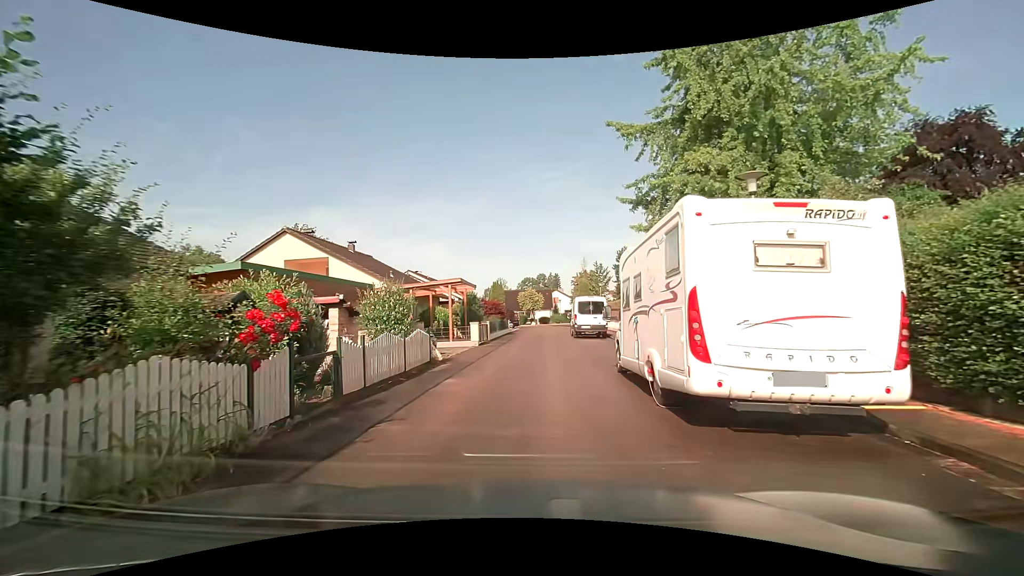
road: residential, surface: asphalt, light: Day
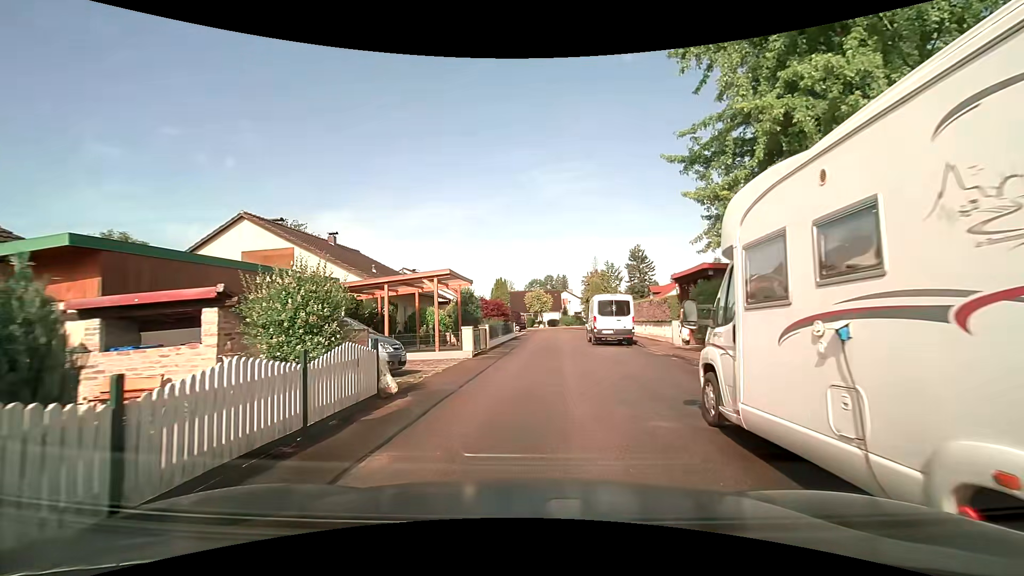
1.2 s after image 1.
(-0.1, +5.5) m; -2°
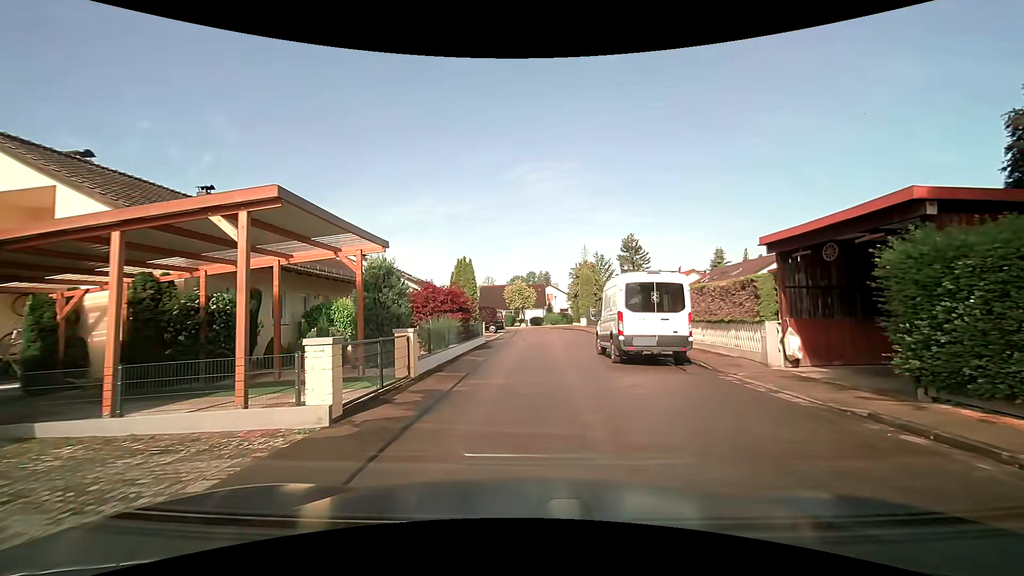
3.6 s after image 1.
(+0.2, +11.4) m; +2°
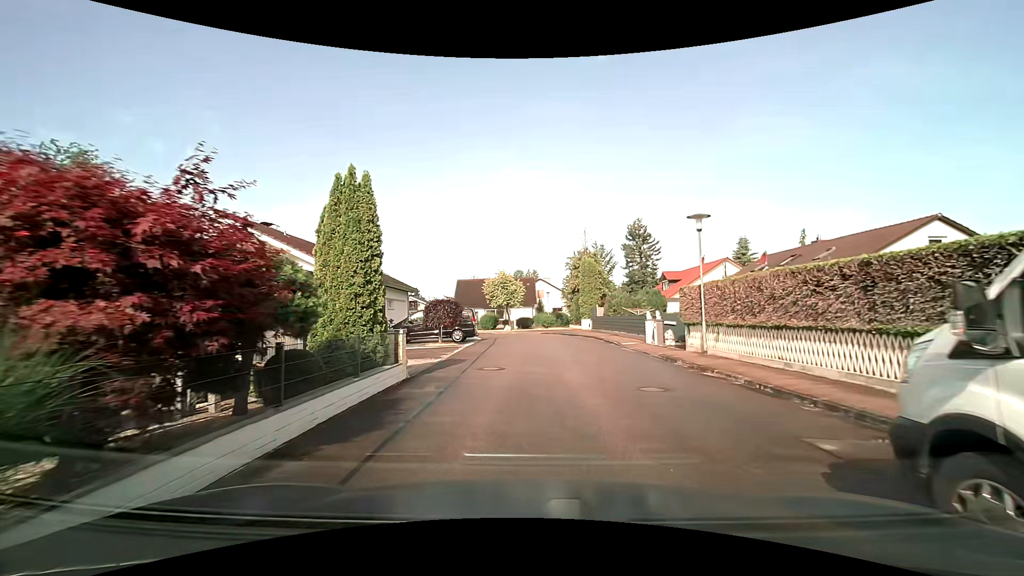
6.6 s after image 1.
(+0.1, +15.2) m; +2°
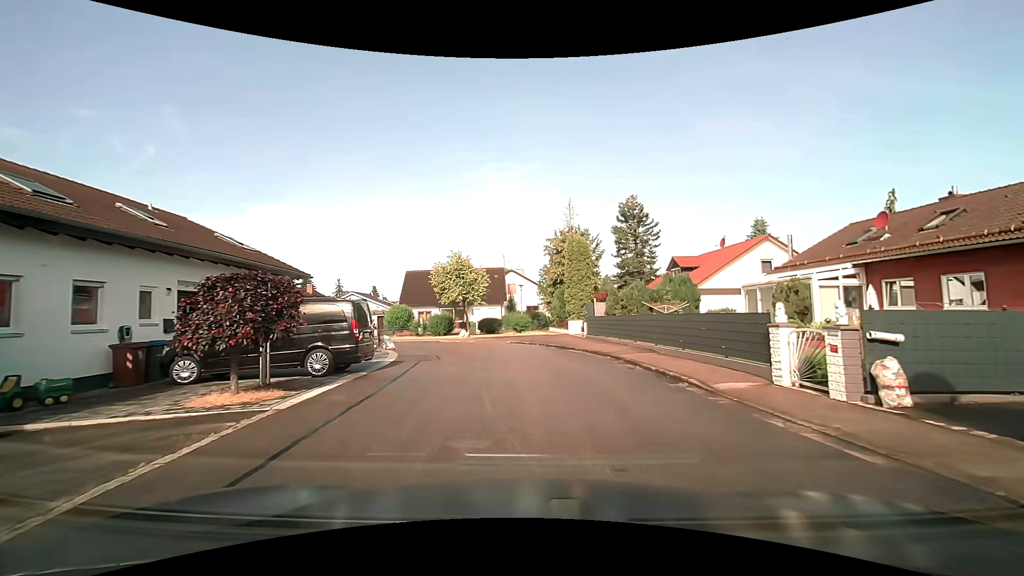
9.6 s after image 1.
(+0.4, +15.2) m; +2°
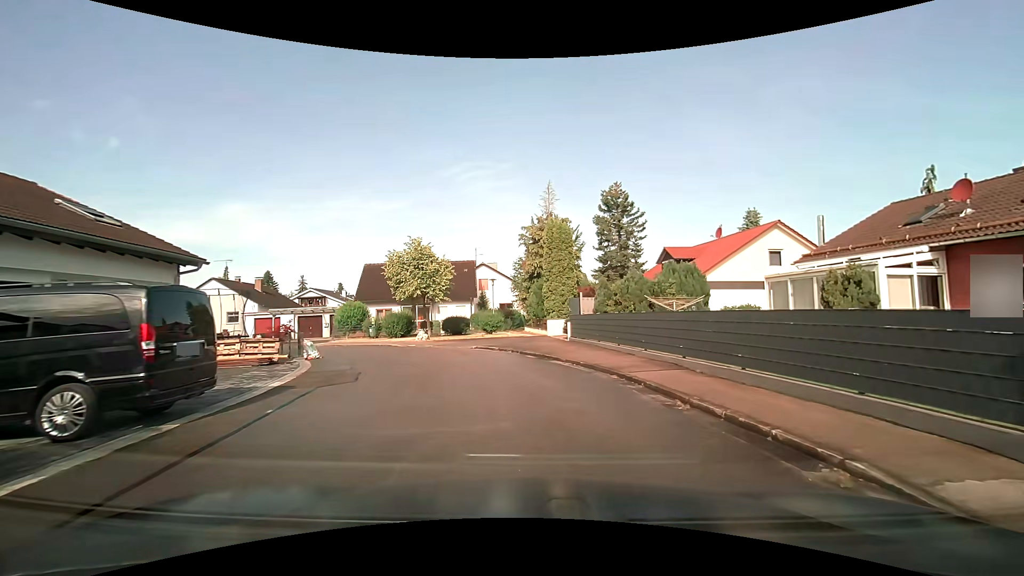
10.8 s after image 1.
(+0.2, +5.8) m; +3°
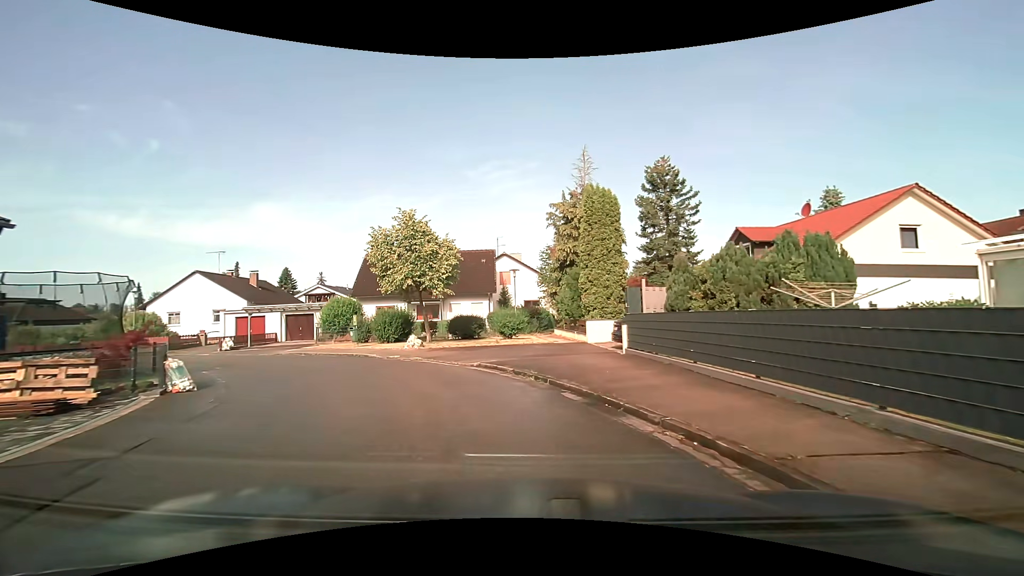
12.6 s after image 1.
(+0.1, +8.4) m; -1°
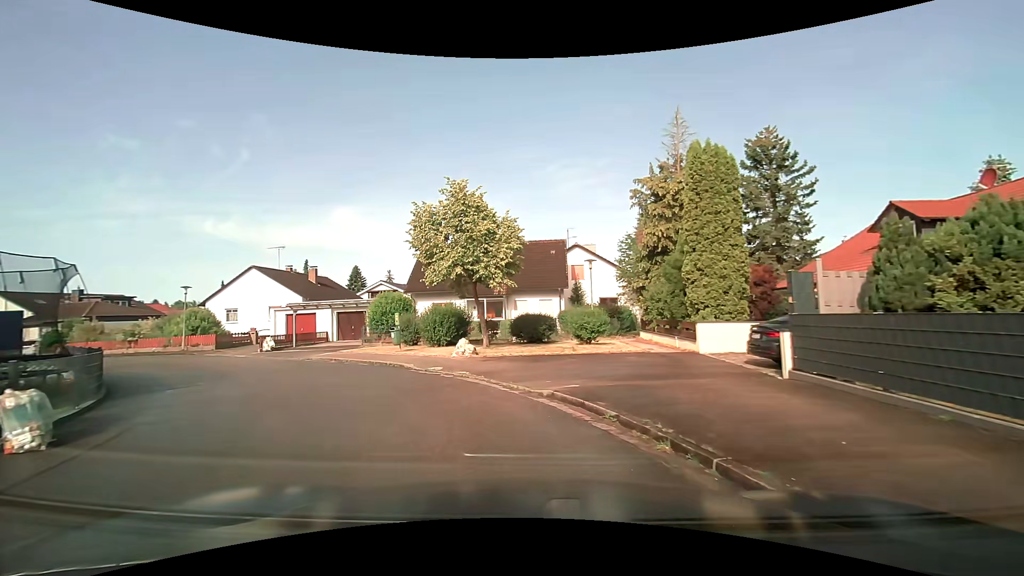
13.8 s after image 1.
(-0.4, +5.3) m; -7°
(-2, +10) (-7, +18) (-15, +25) (-23, +31) (-31, +36) (-41, +38) (-51, +38) (-60, +35) (-65, +26) (-66, +16) m
